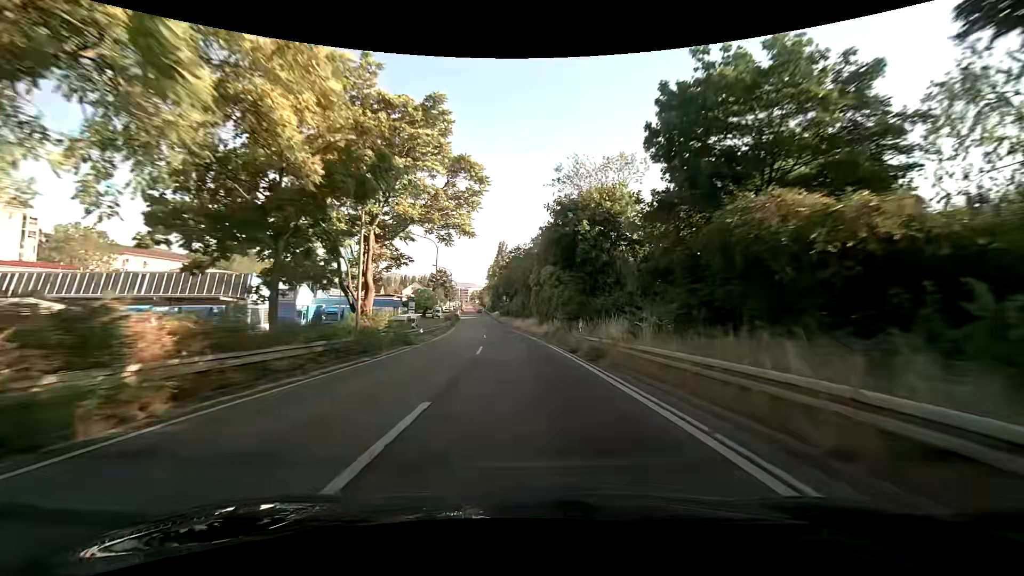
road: trunk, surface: asphalt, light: Day
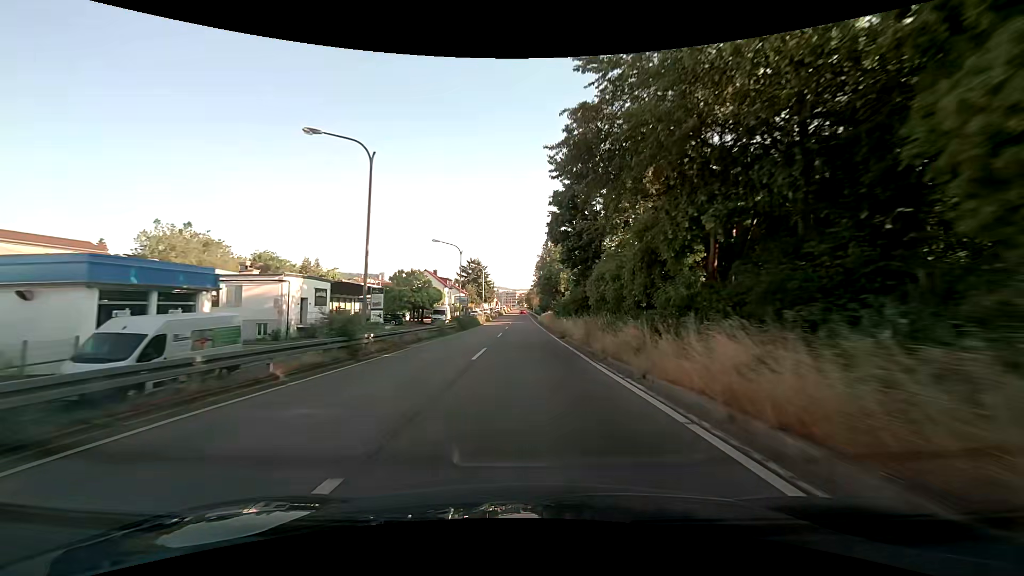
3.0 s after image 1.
(-3.5, +58.1) m; -6°
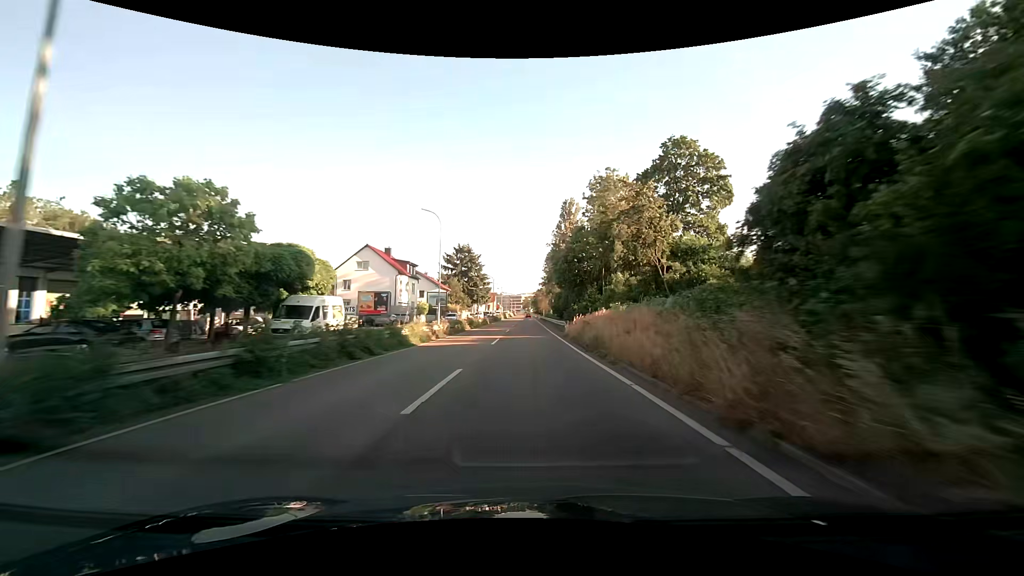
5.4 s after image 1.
(-0.4, +45.1) m; 0°
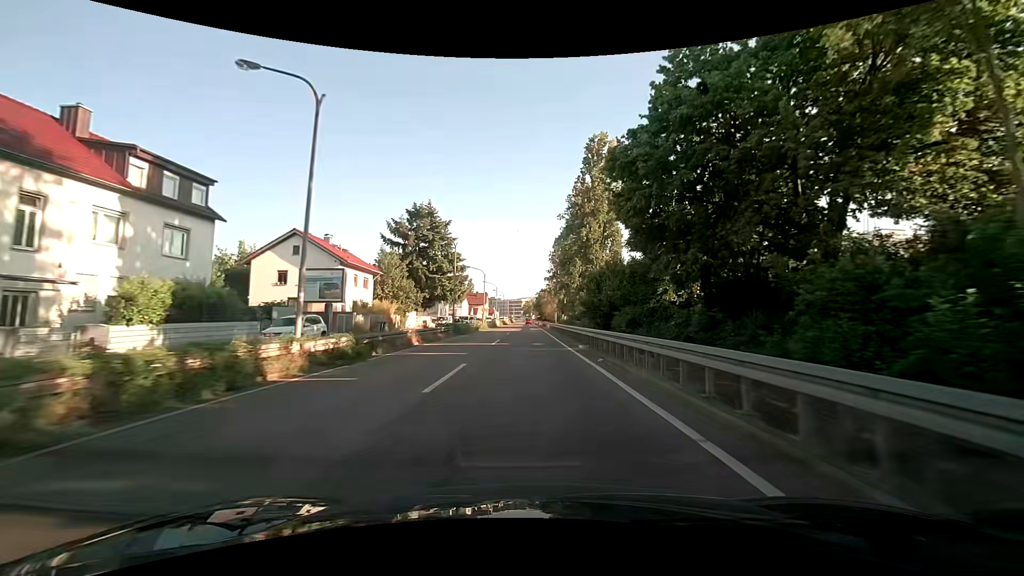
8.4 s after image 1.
(-0.2, +51.6) m; 0°
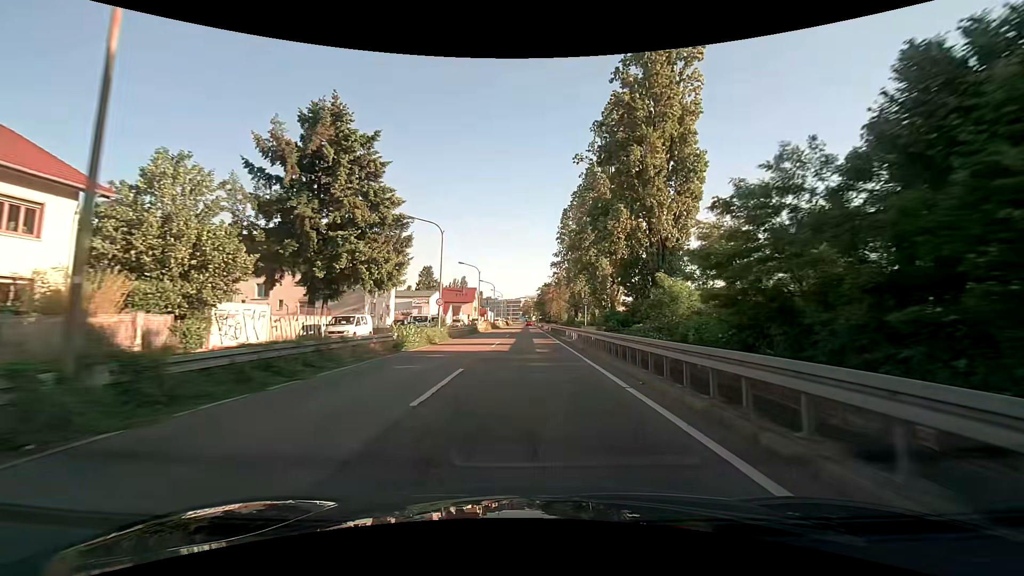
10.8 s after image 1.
(-0.1, +37.2) m; 0°
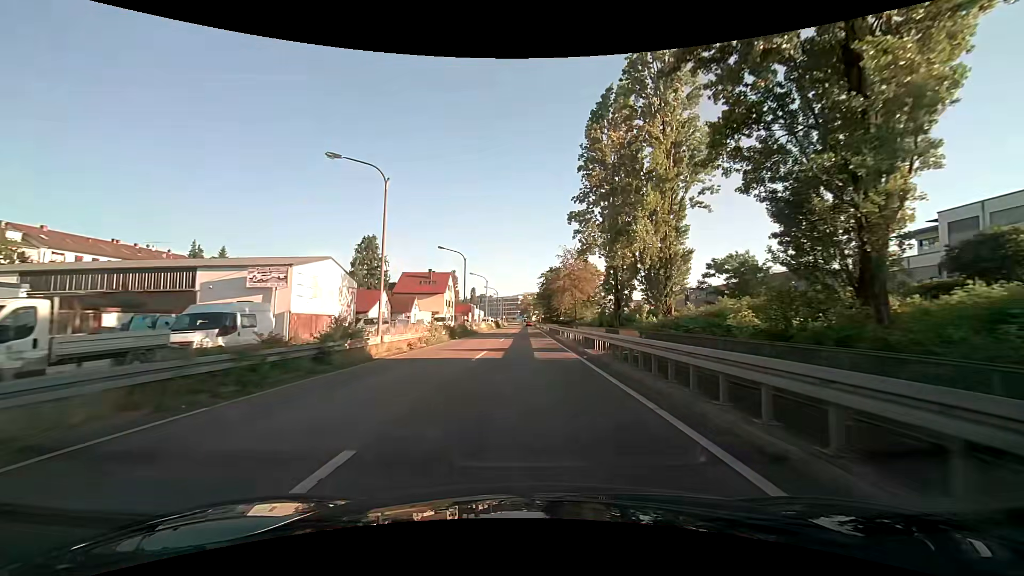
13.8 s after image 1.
(0.0, +44.7) m; 0°
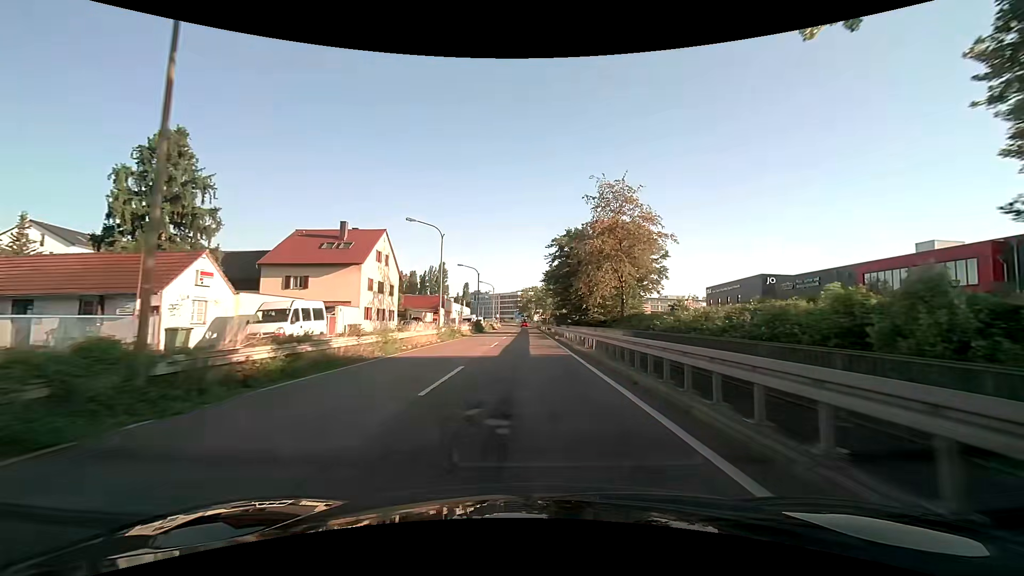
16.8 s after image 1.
(+0.3, +44.2) m; +1°
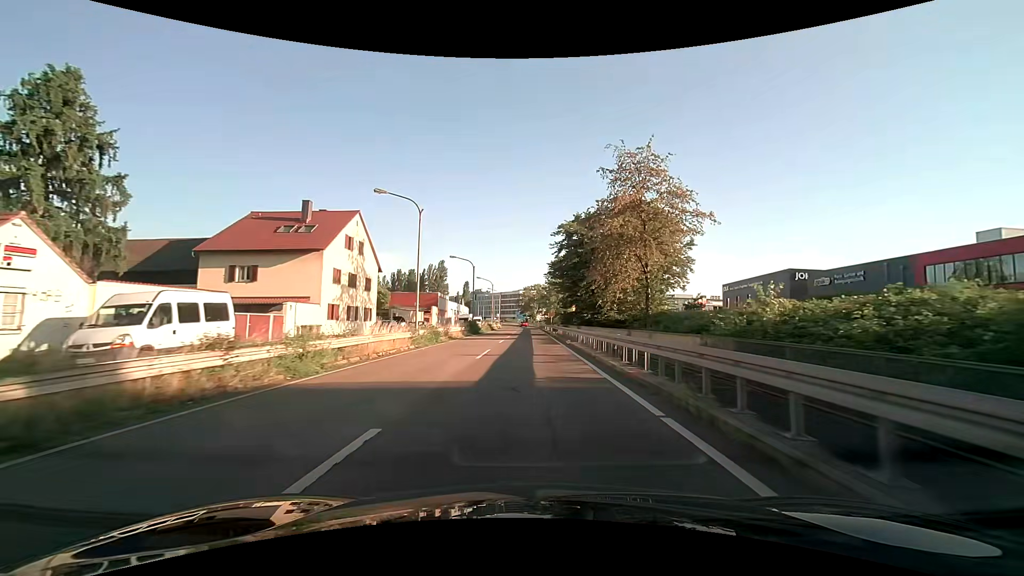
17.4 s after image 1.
(-0.1, +8.7) m; -1°
(0, +10) (0, +20) (0, +30) (0, +40) (0, +50) (0, +60) (0, +70) (0, +80) (0, +90) (0, +100) m
